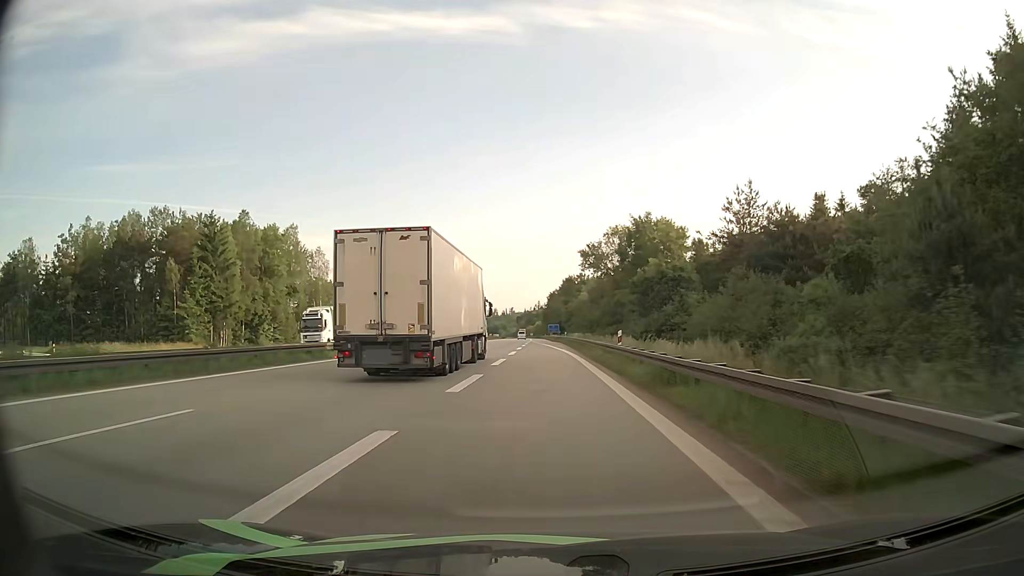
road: motorway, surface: asphalt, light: Day
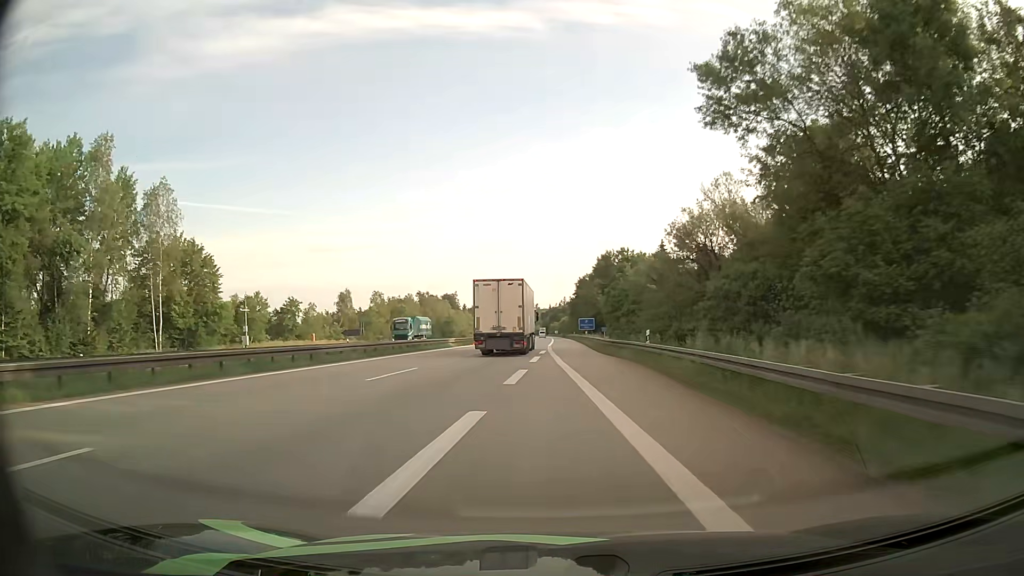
(-0.8, +58.3) m; -2°
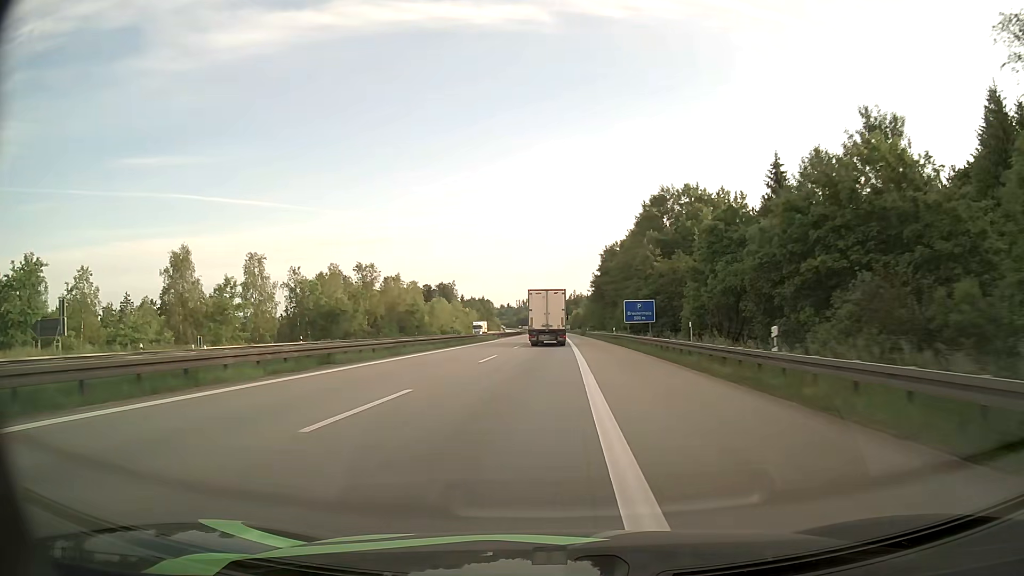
(-0.4, +63.9) m; -1°
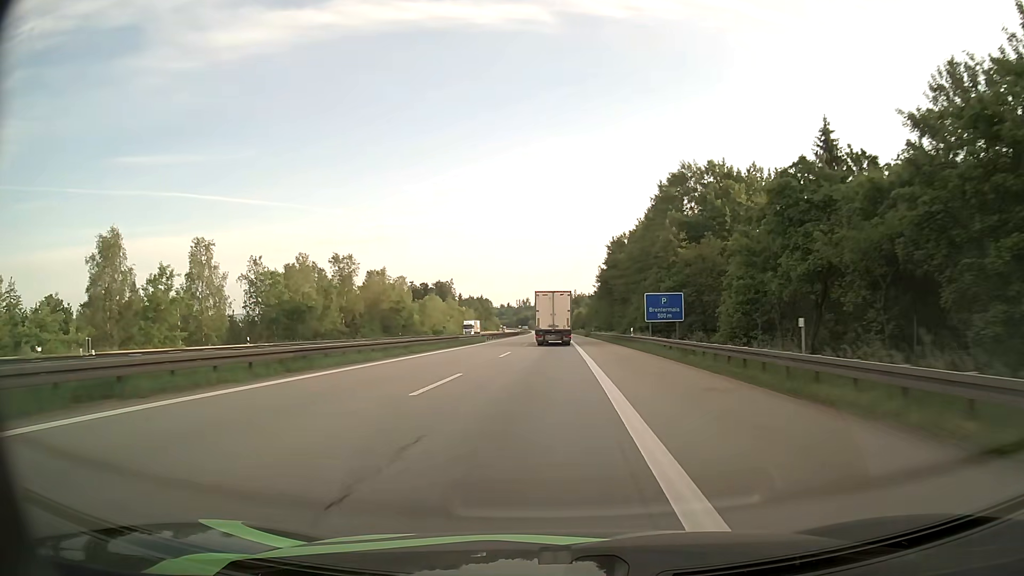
(0.0, +13.3) m; 0°
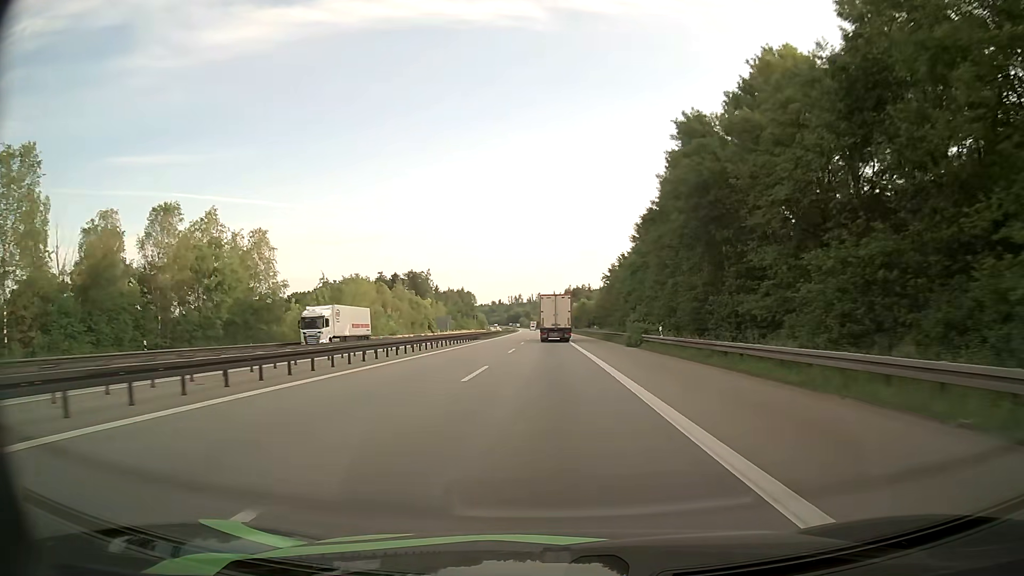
(+0.6, +68.8) m; 0°
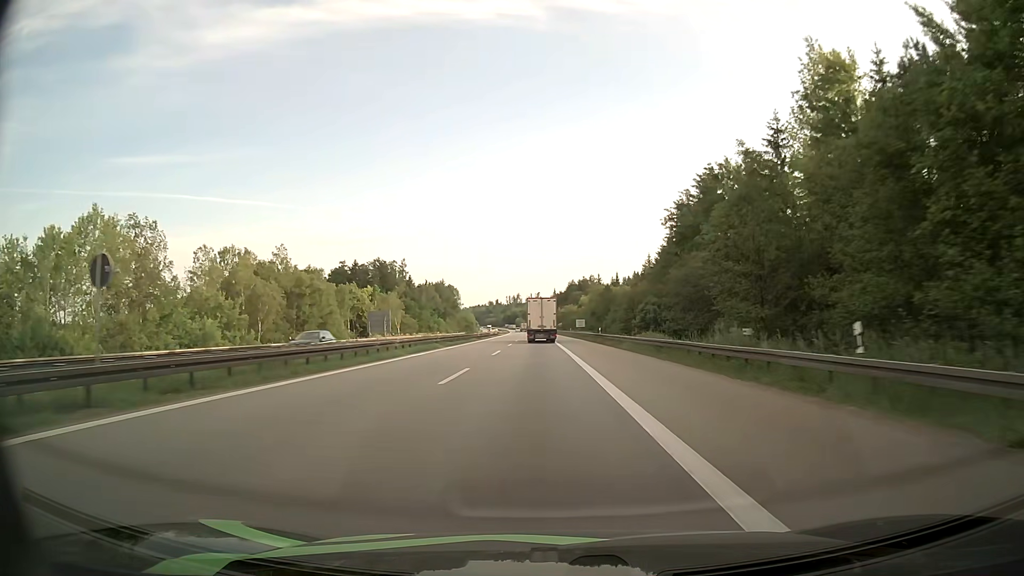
(+0.5, +72.8) m; 0°
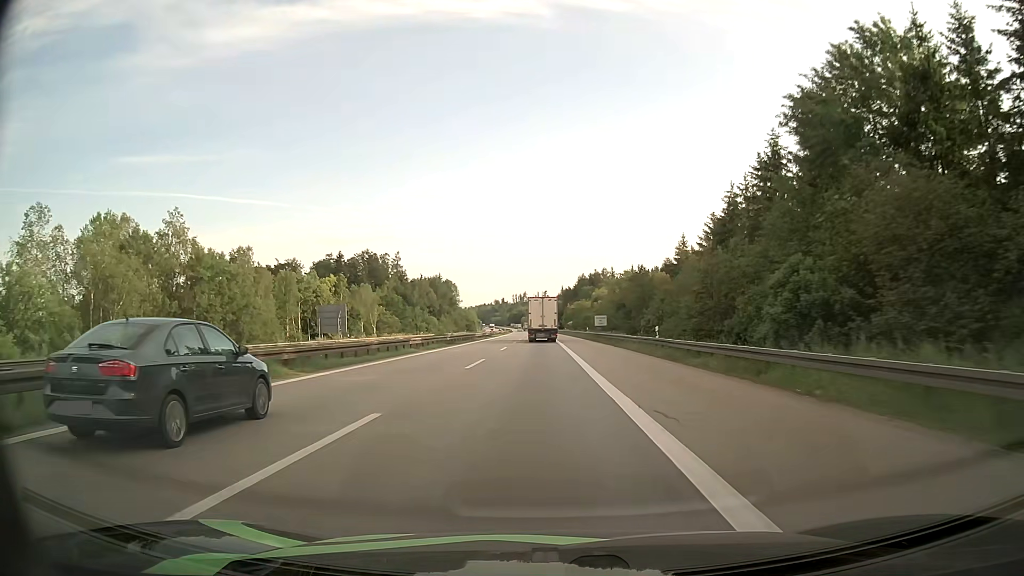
(-0.3, +30.2) m; -1°
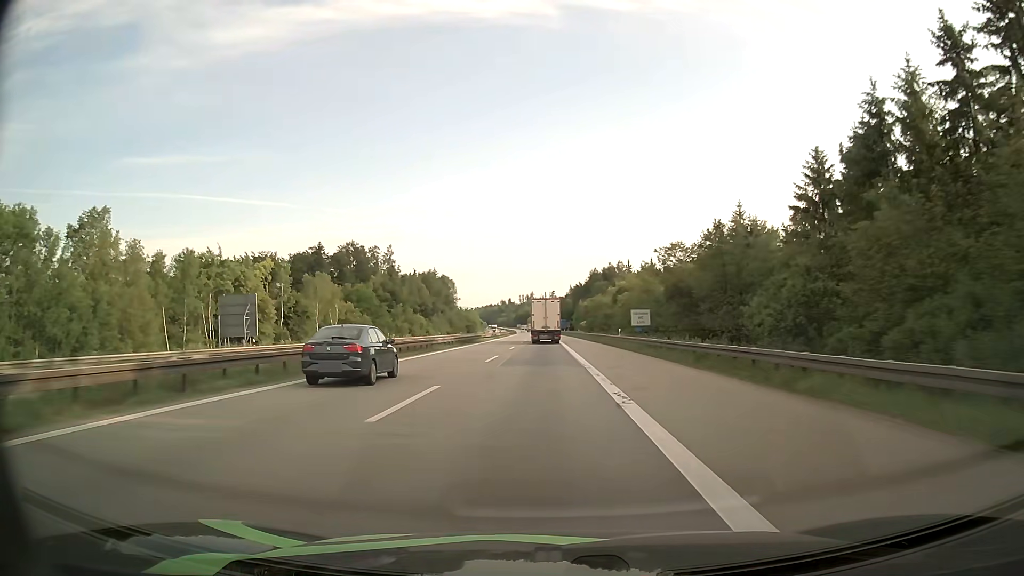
(-0.1, +30.7) m; -1°
(0, +10) (0, +20) (0, +30) (0, +40) (0, +50) (0, +60) (0, +70) (0, +80) (0, +90) (-1, +100) m
